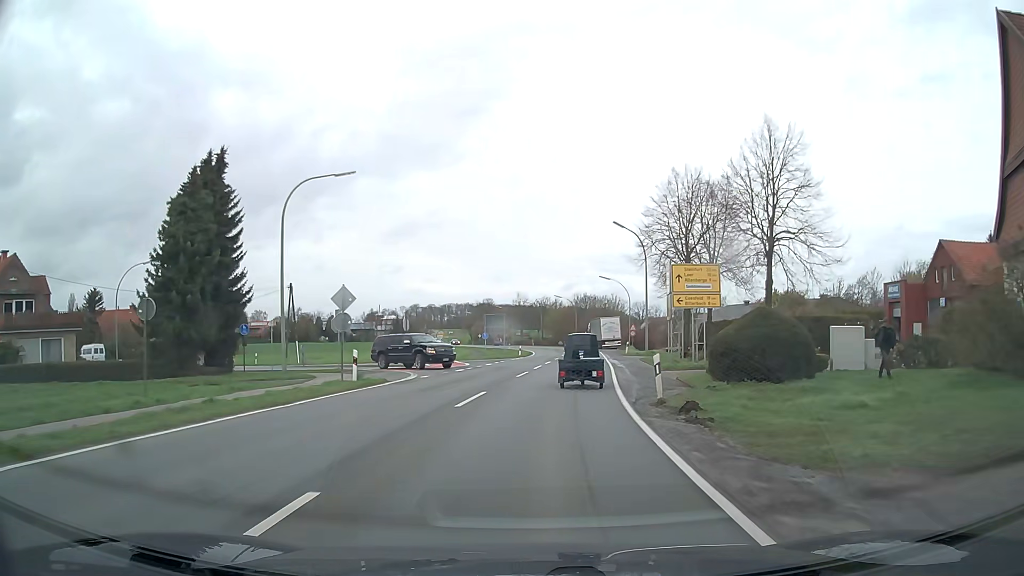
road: secondary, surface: asphalt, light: Day
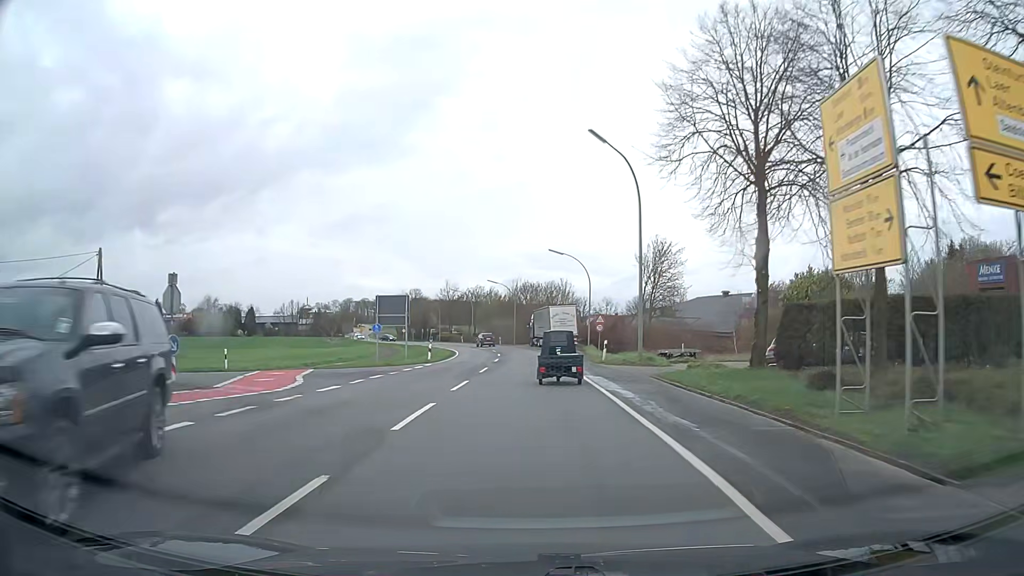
(+1.2, +23.2) m; +5°
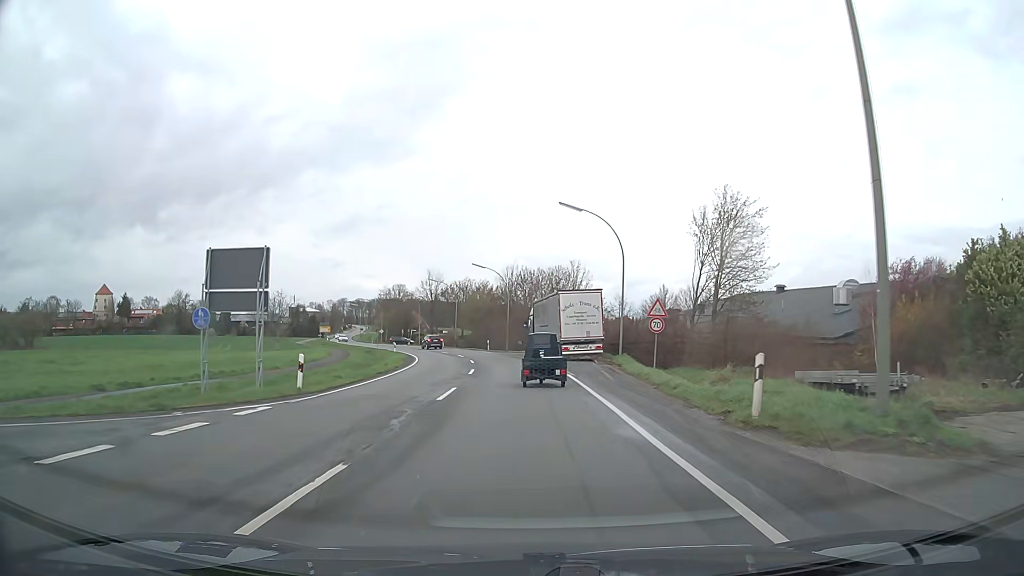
(+0.3, +23.1) m; +1°
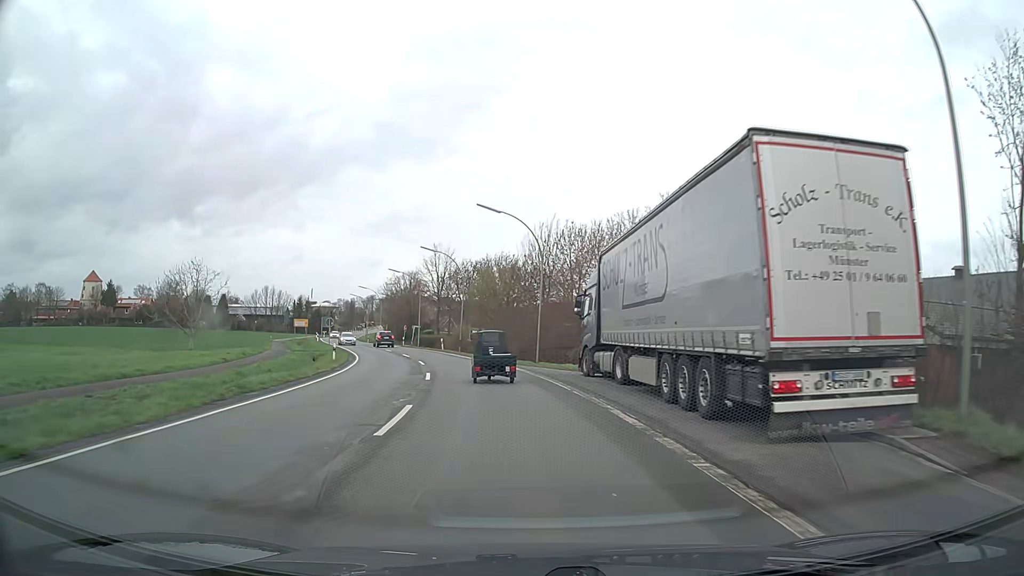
(-0.7, +30.7) m; -3°
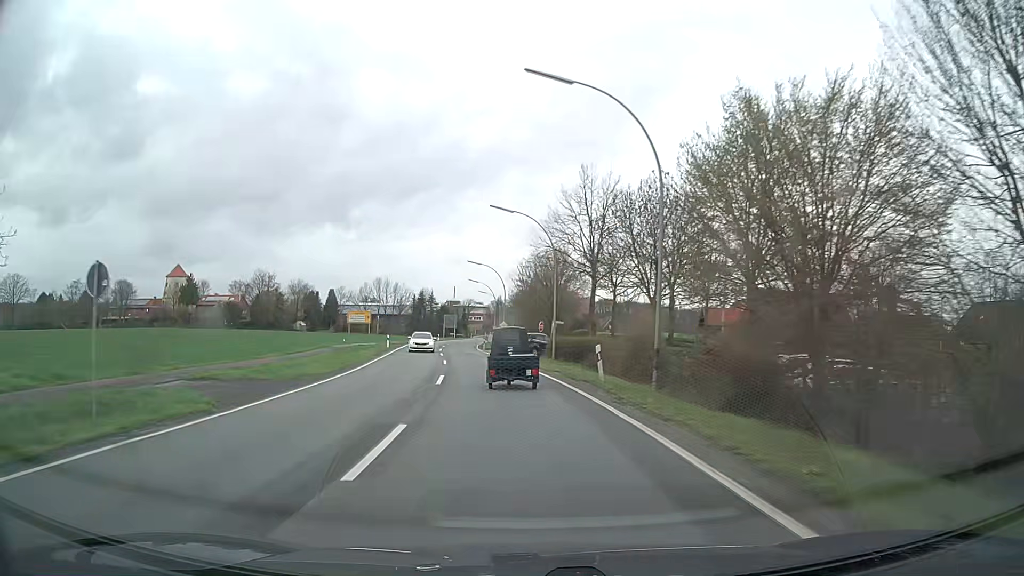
(-4.4, +39.9) m; -13°
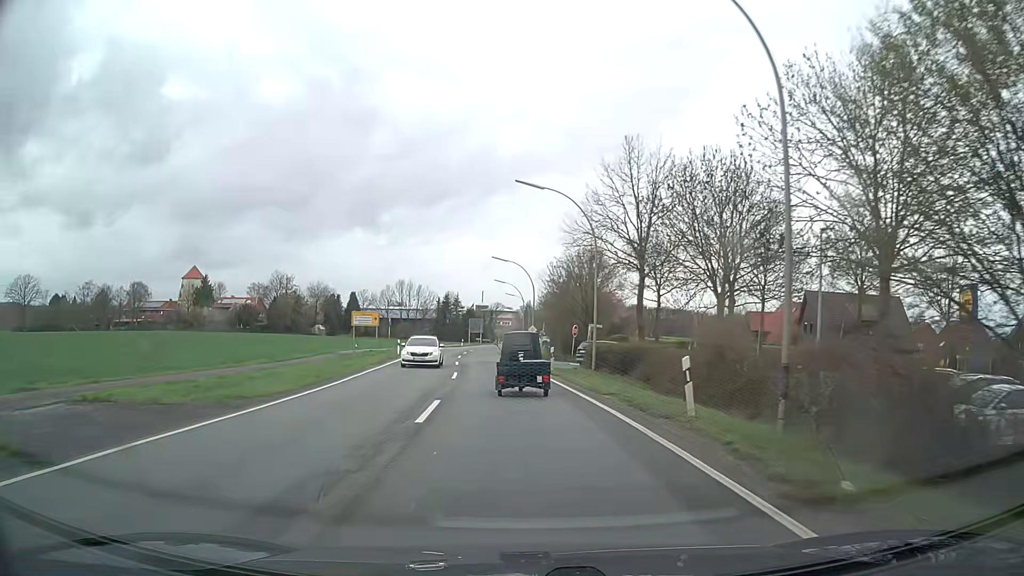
(-0.2, +7.7) m; -3°
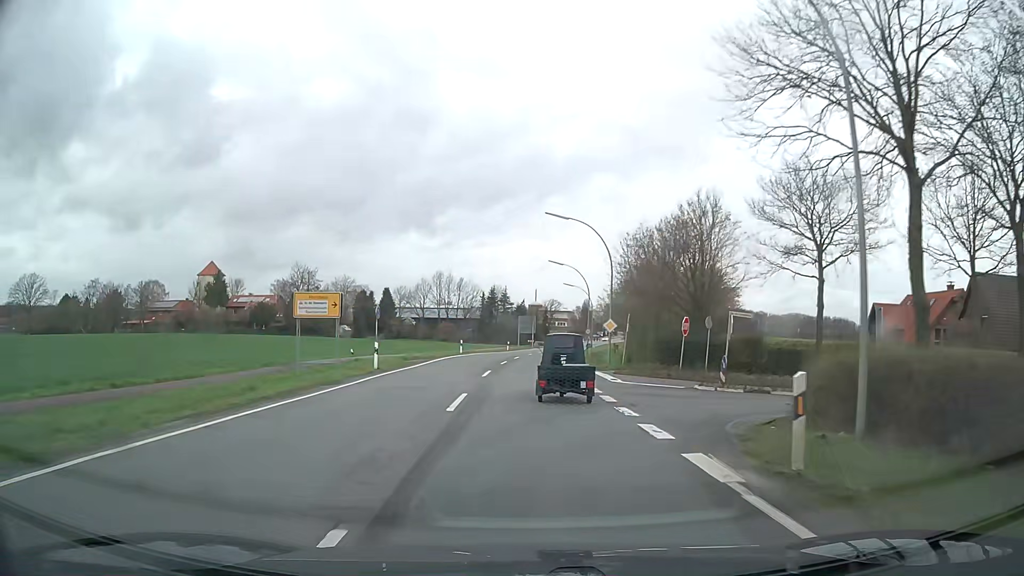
(-0.9, +22.6) m; -4°
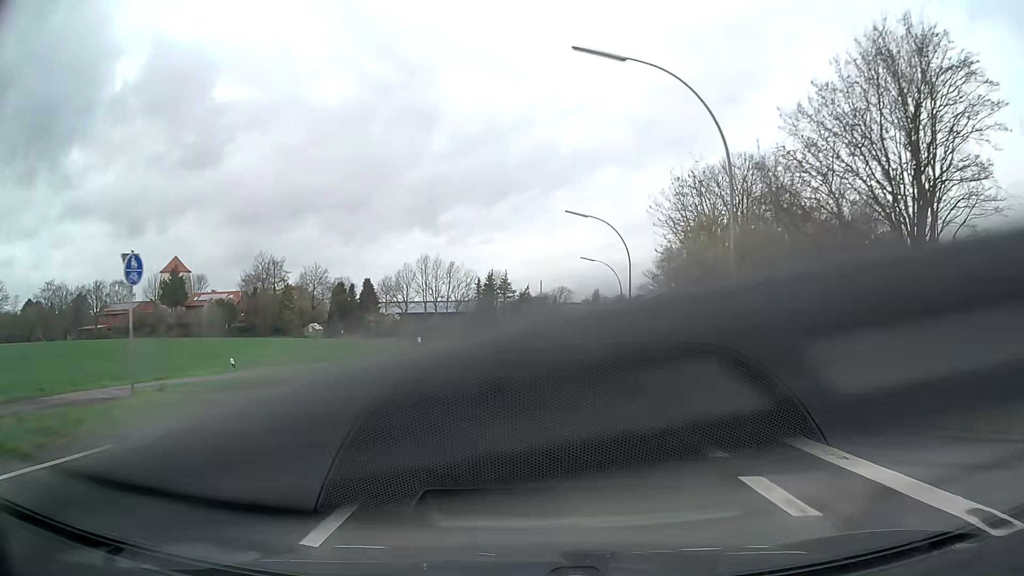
(-0.2, +23.0) m; 0°
(0, +10) (0, +20) (+1, +30) (+2, +40) (+3, +50) (+4, +60) (+5, +70) (+7, +80) (+8, +90) (+8, +100) m
